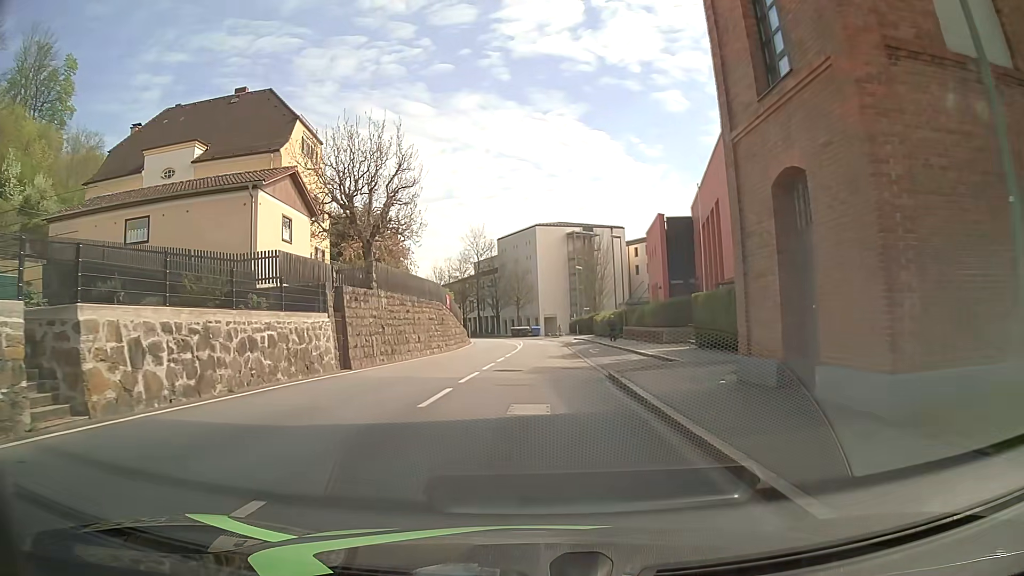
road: tertiary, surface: asphalt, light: Day
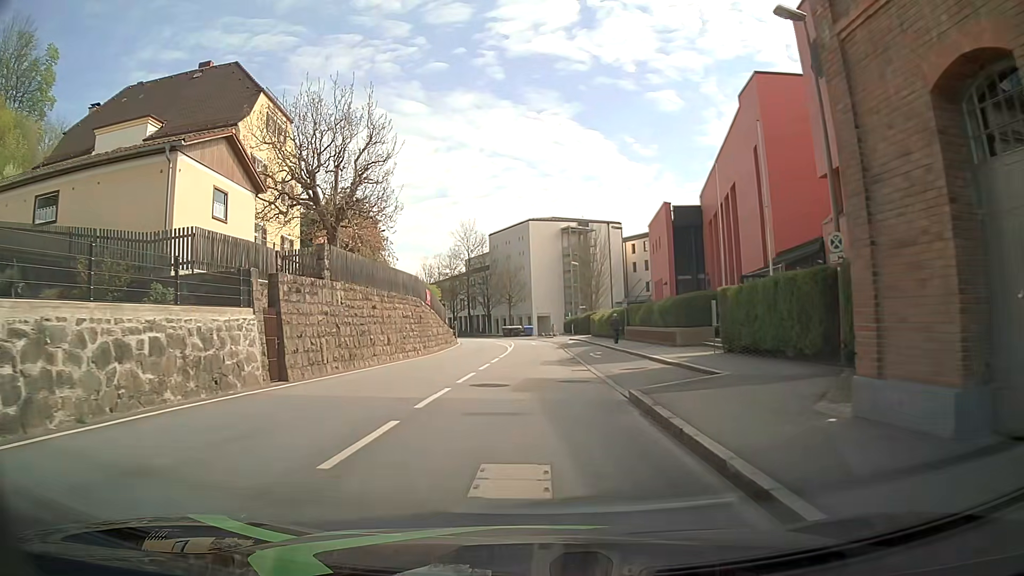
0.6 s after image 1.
(0.0, +4.8) m; +1°
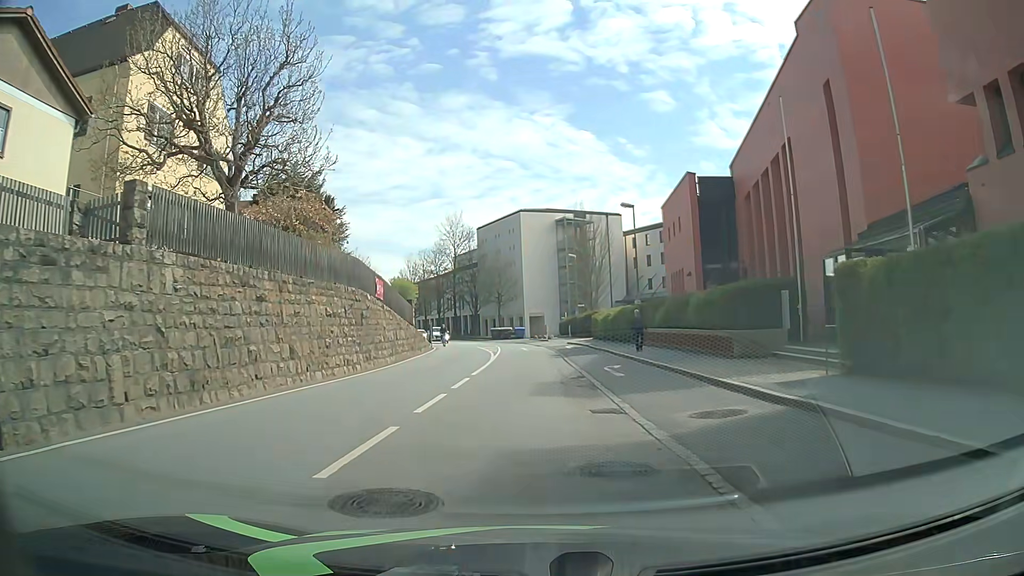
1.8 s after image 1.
(0.0, +9.4) m; +1°
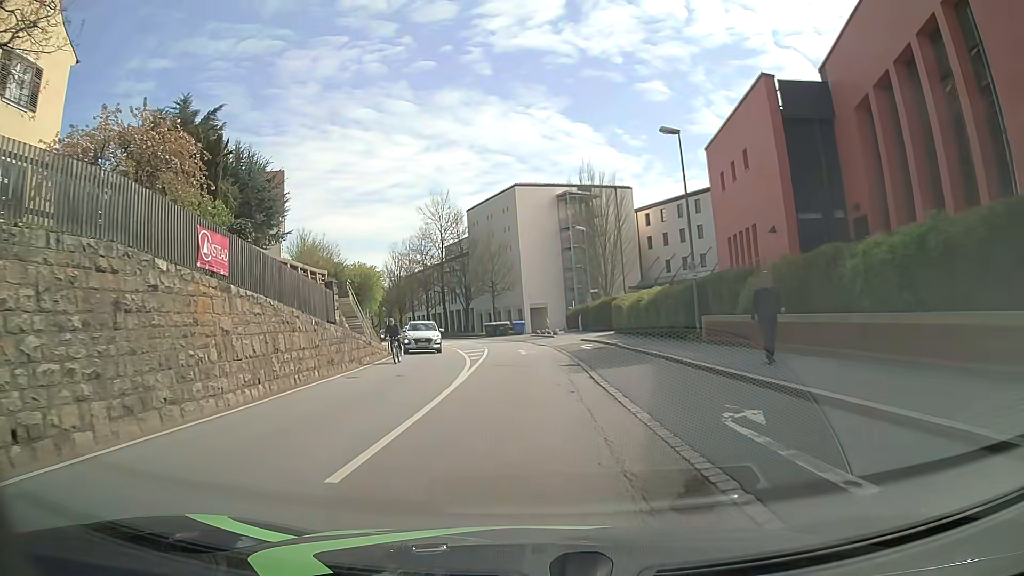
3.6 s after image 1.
(0.0, +13.7) m; 0°
(0, +10) (0, +20) (-1, +30) (-1, +40) (-3, +50) (-5, +60) (-8, +69) (-11, +79) (-15, +88) (-19, +97) m
